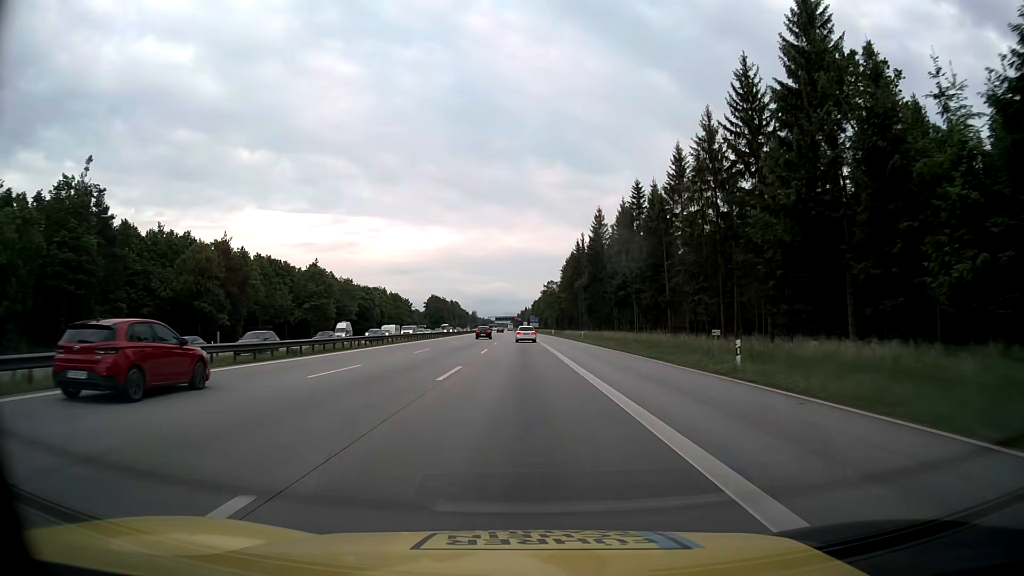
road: motorway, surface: asphalt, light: Day
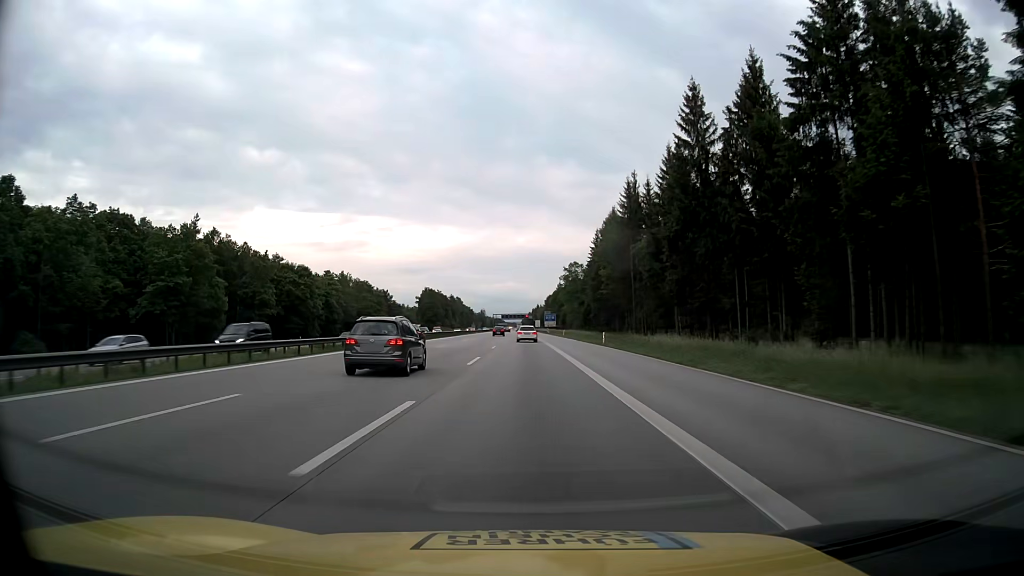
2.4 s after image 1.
(-0.7, +65.4) m; -1°
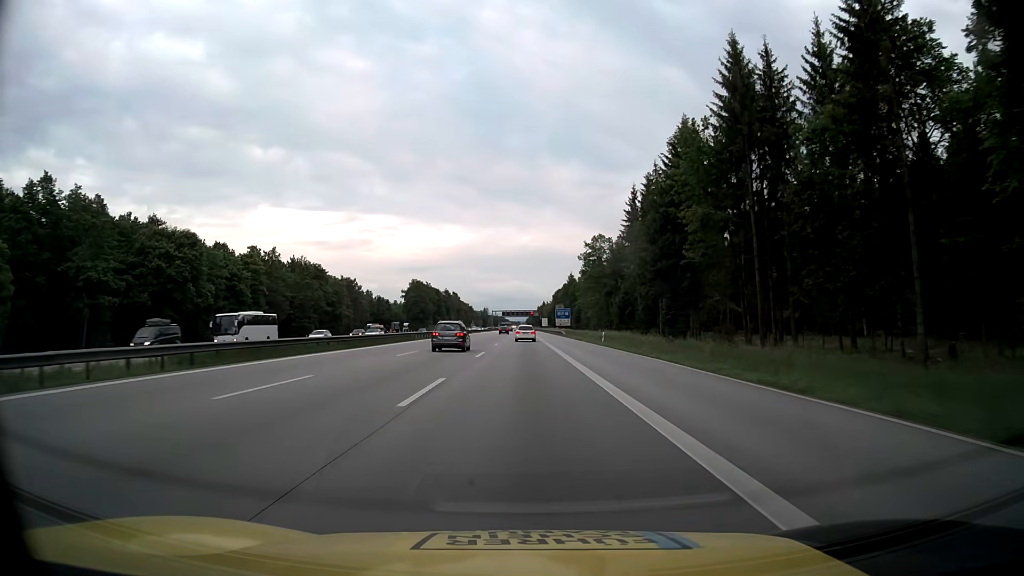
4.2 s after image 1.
(-0.1, +49.0) m; 0°
(0, +10) (0, +20) (0, +30) (0, +40) (0, +50) (0, +60) (0, +70) (0, +80) (0, +90) (0, +100) m
